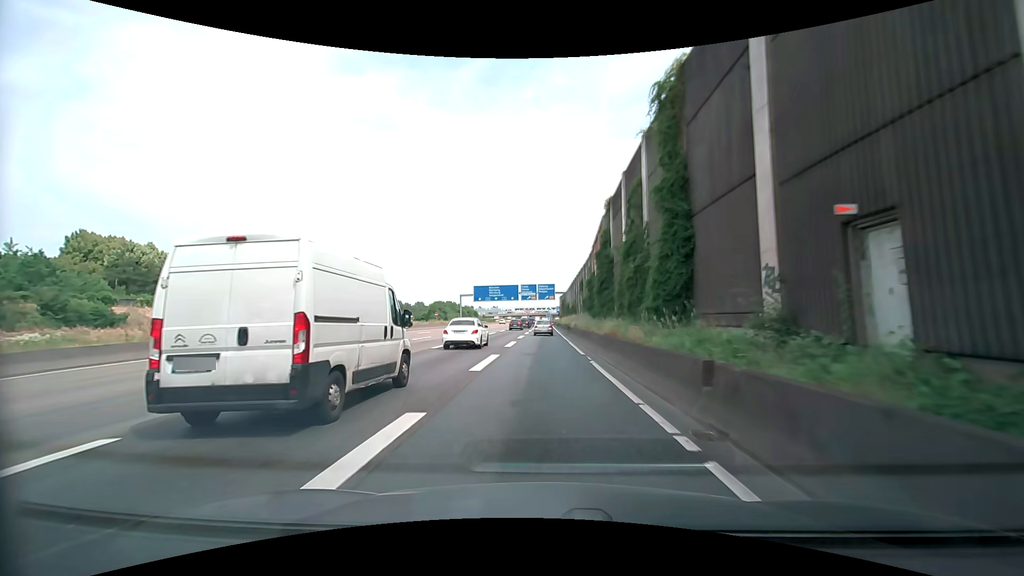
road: motorway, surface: asphalt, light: Day
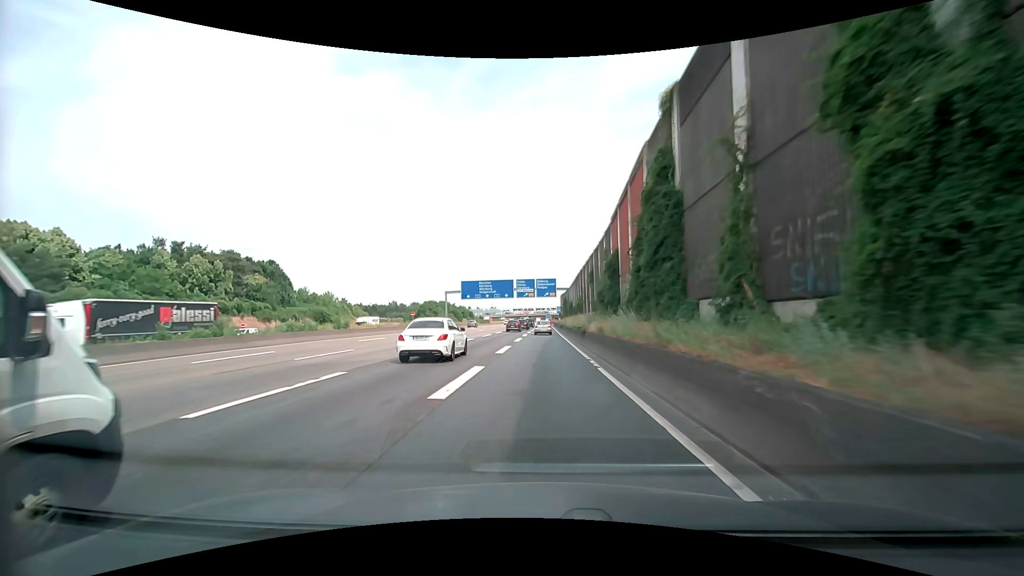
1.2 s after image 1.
(0.0, +16.9) m; 0°
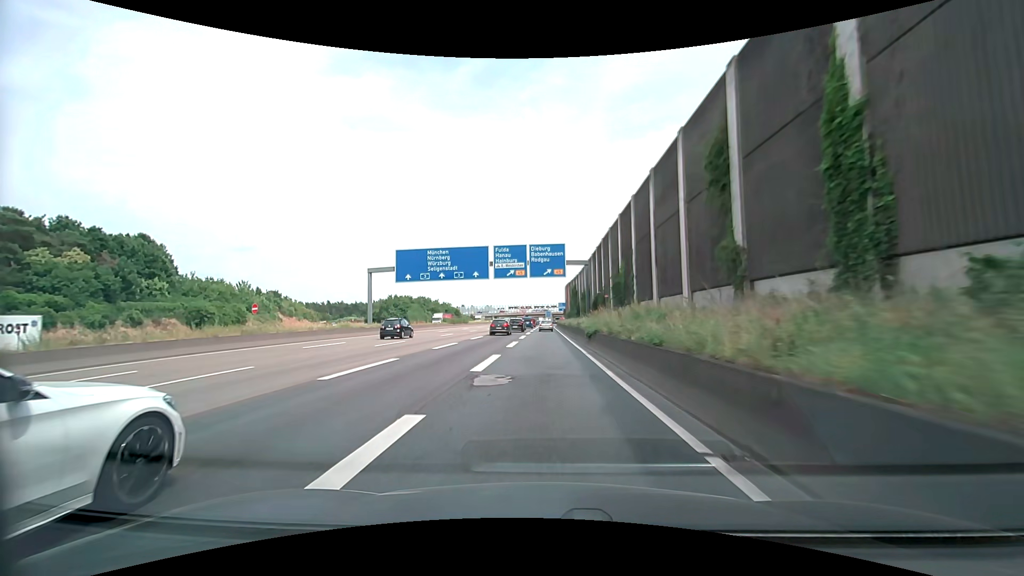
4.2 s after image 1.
(+0.3, +43.8) m; 0°
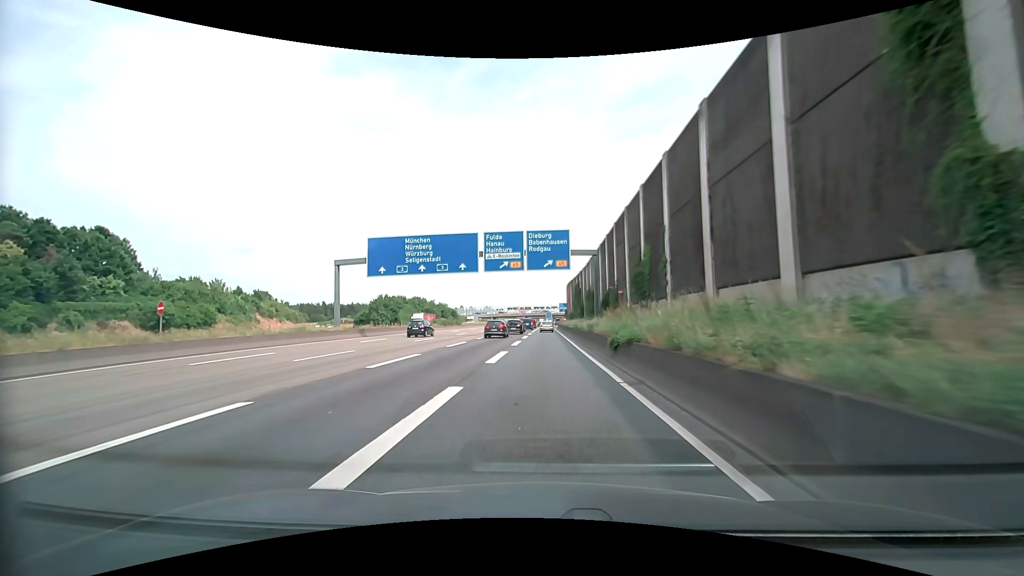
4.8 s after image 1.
(0.0, +9.0) m; 0°
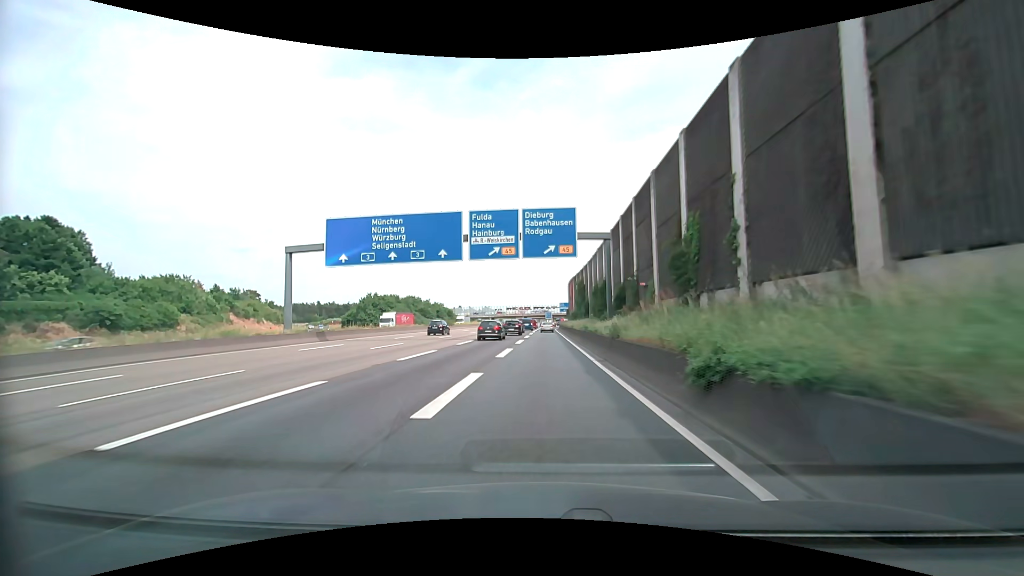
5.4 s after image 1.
(+0.1, +9.1) m; 0°
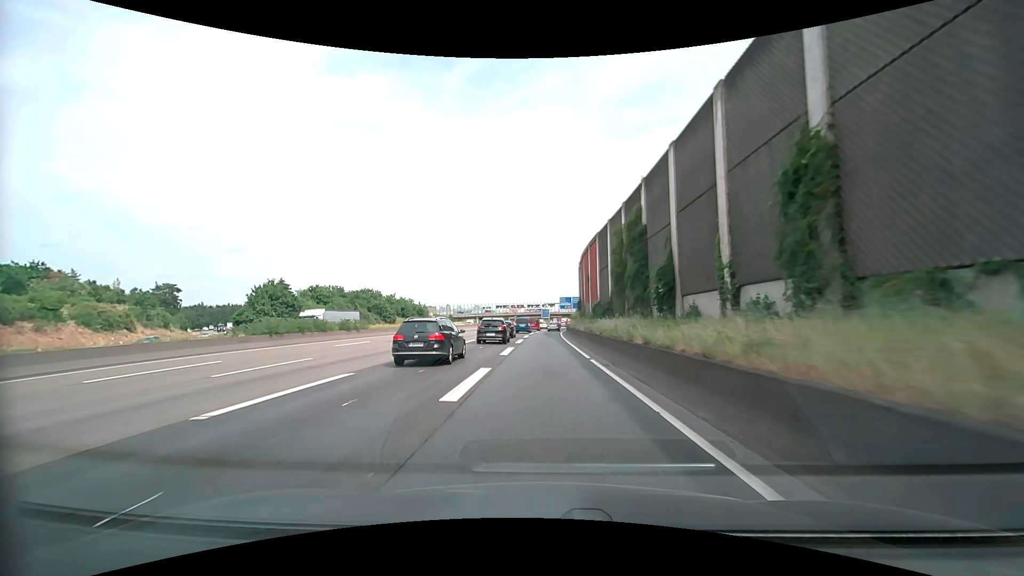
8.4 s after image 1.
(+0.3, +46.8) m; 0°
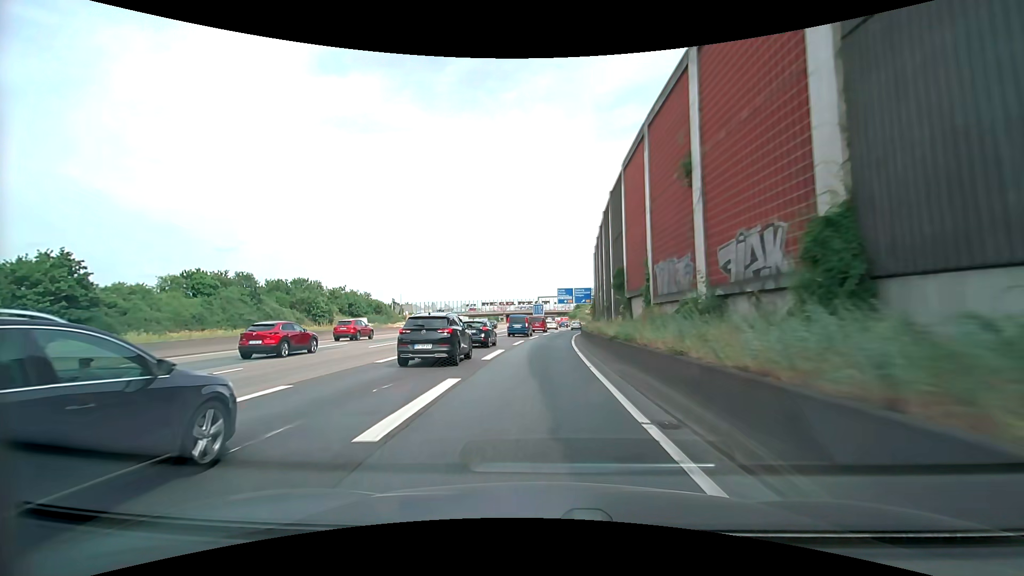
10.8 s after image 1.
(+0.5, +38.9) m; +1°
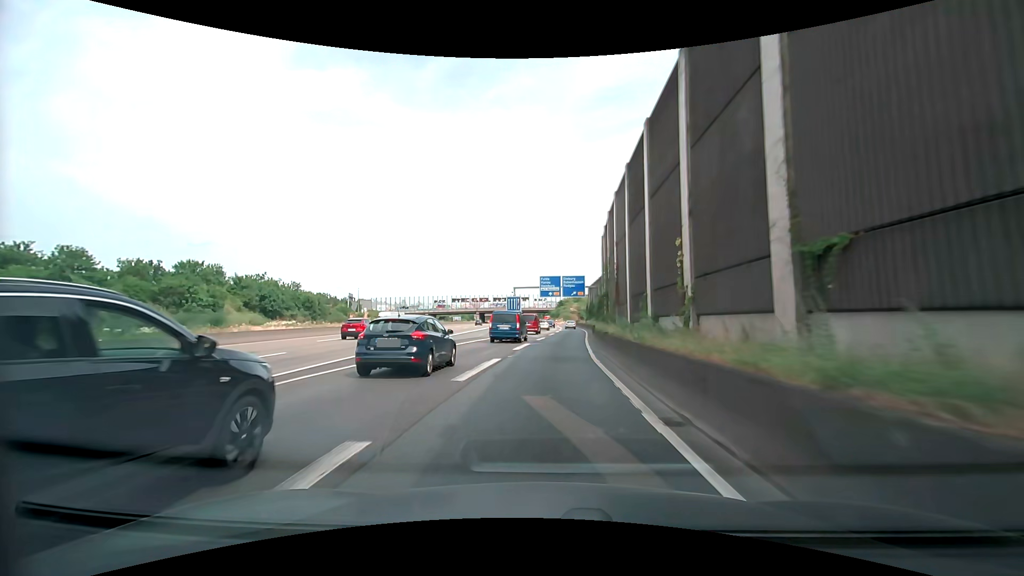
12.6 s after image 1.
(+0.2, +30.0) m; +2°
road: motorway_link
(0, +10) (+1, +20) (+1, +30) (+2, +40) (+3, +50) (+4, +60) (+5, +70) (+5, +80) (+6, +90) (+6, +100) m
